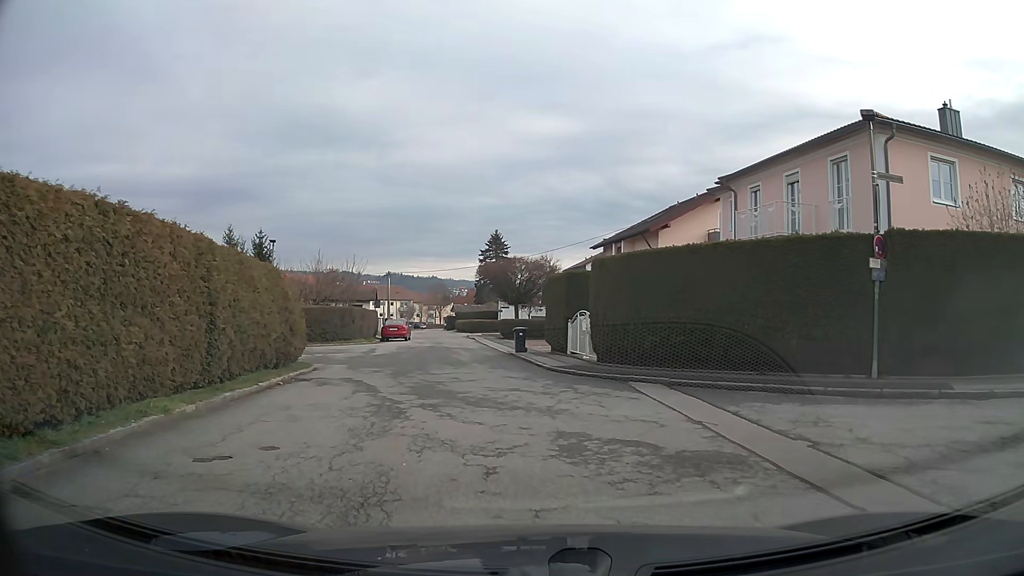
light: Day
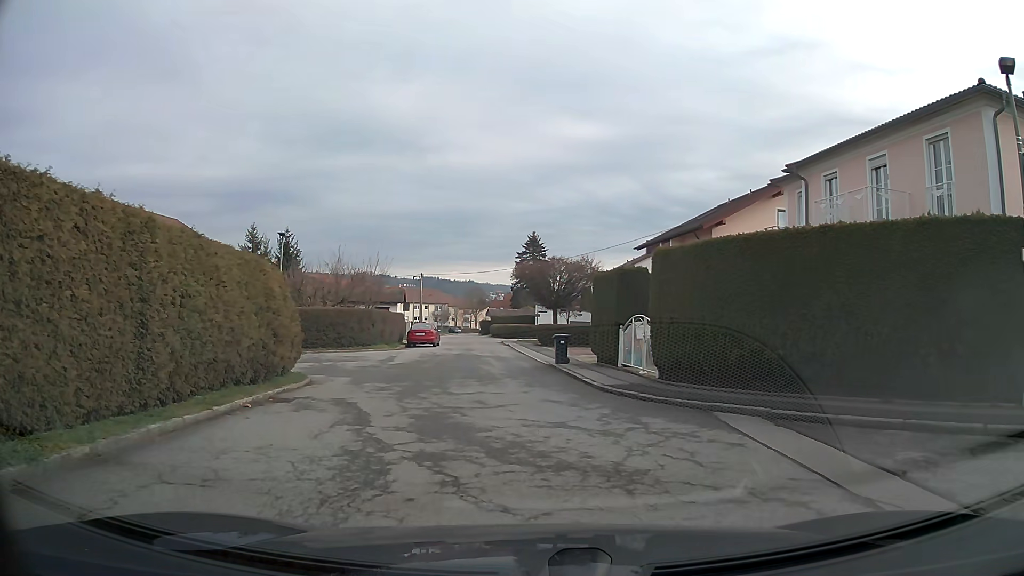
(-0.1, +3.7) m; -3°
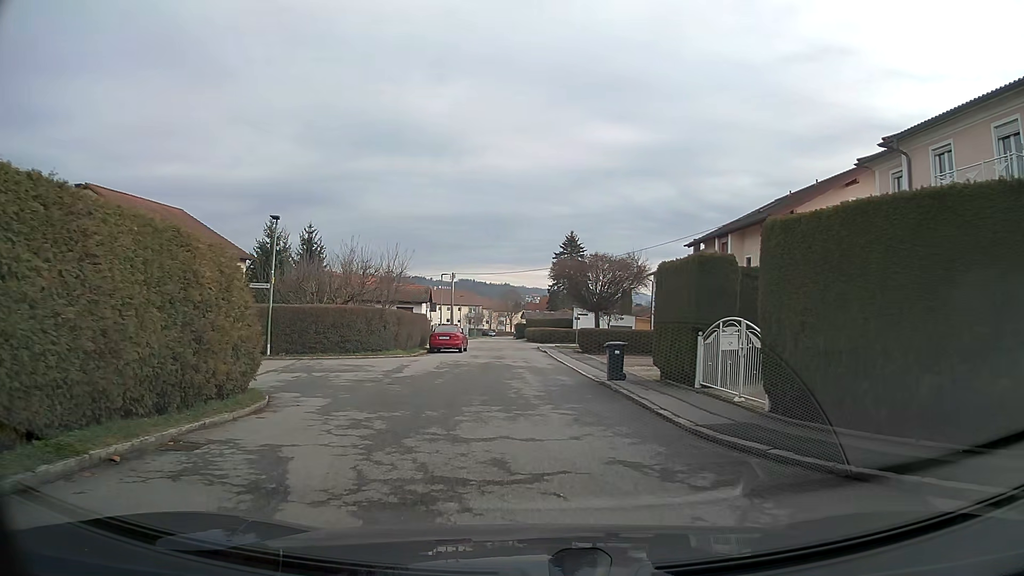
(-0.1, +5.1) m; -3°
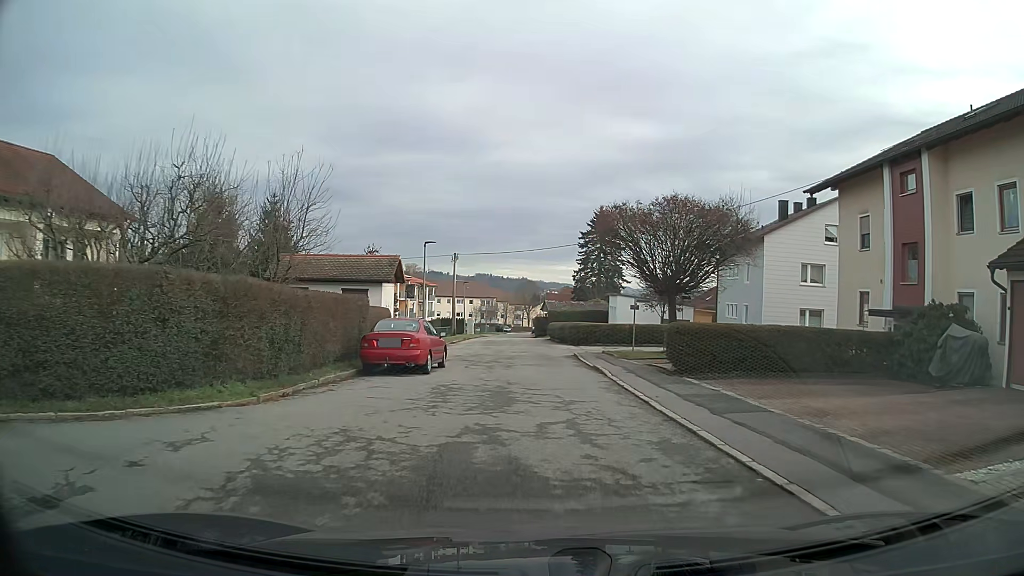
(-0.3, +18.0) m; 0°
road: residential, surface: asphalt
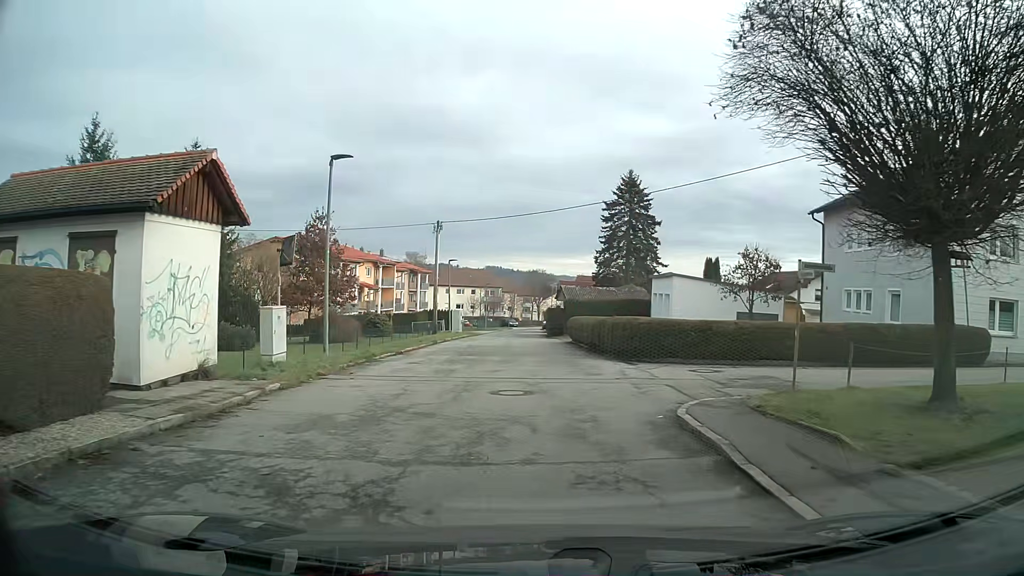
(-0.2, +17.9) m; -2°
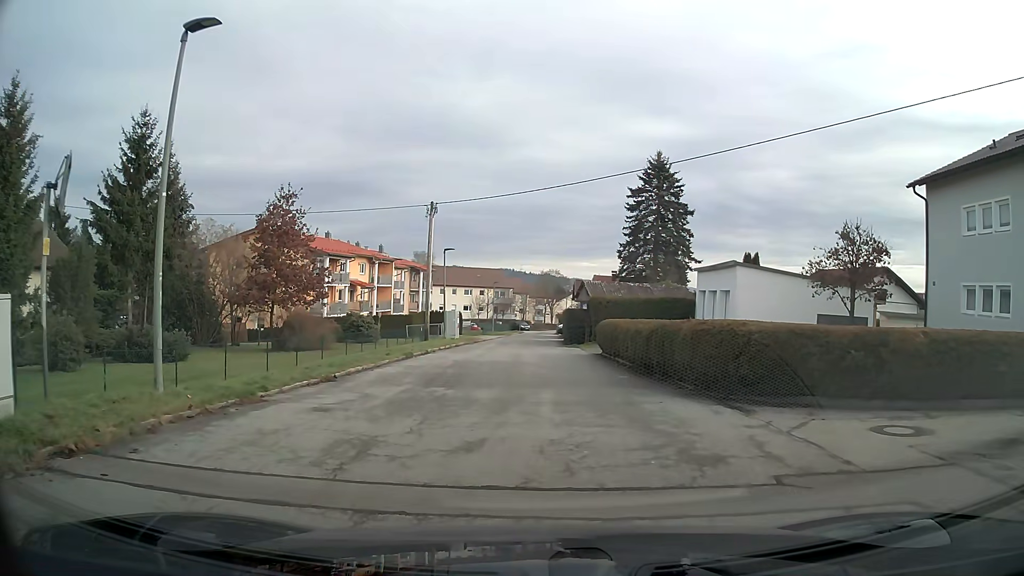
(0.0, +8.7) m; 0°
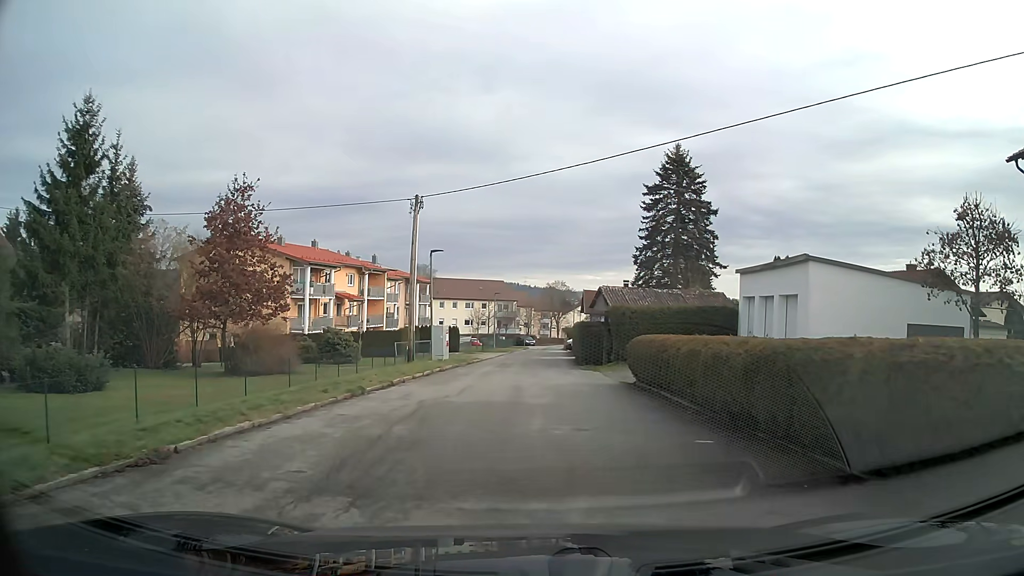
(-0.1, +6.9) m; -1°
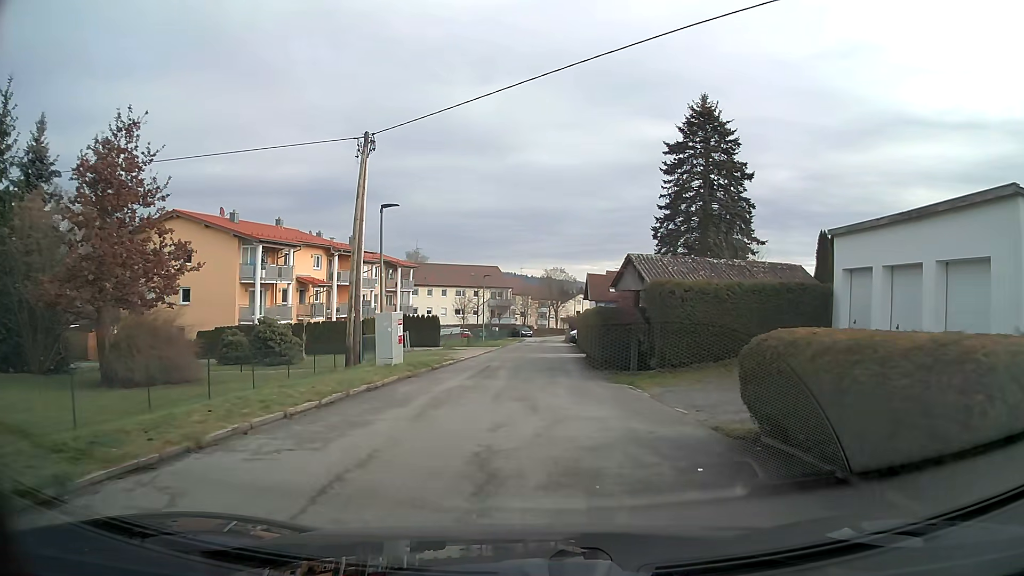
(0.0, +10.1) m; 0°
(0, +10) (0, +20) (0, +30) (0, +40) (+1, +50) (+1, +60) (+2, +70) (+2, +80) (+3, +90) (+5, +100) m
